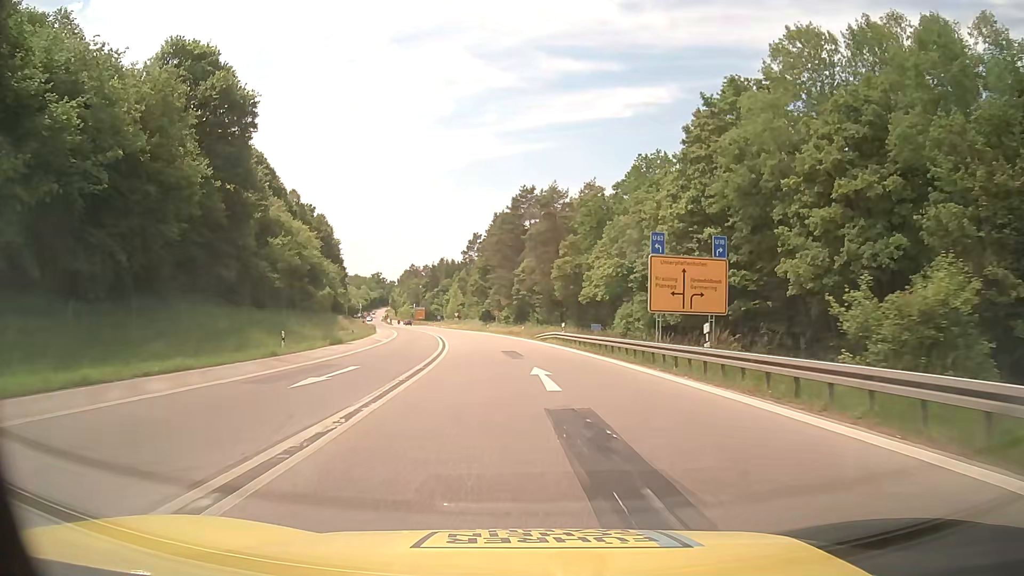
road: motorway_link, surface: asphalt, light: Day
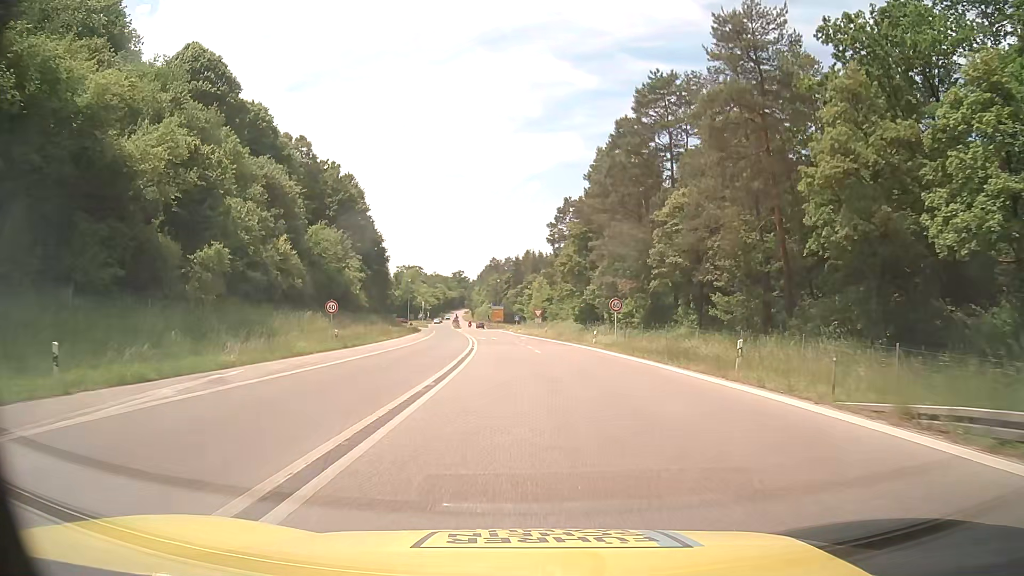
(-3.1, +45.0) m; -7°
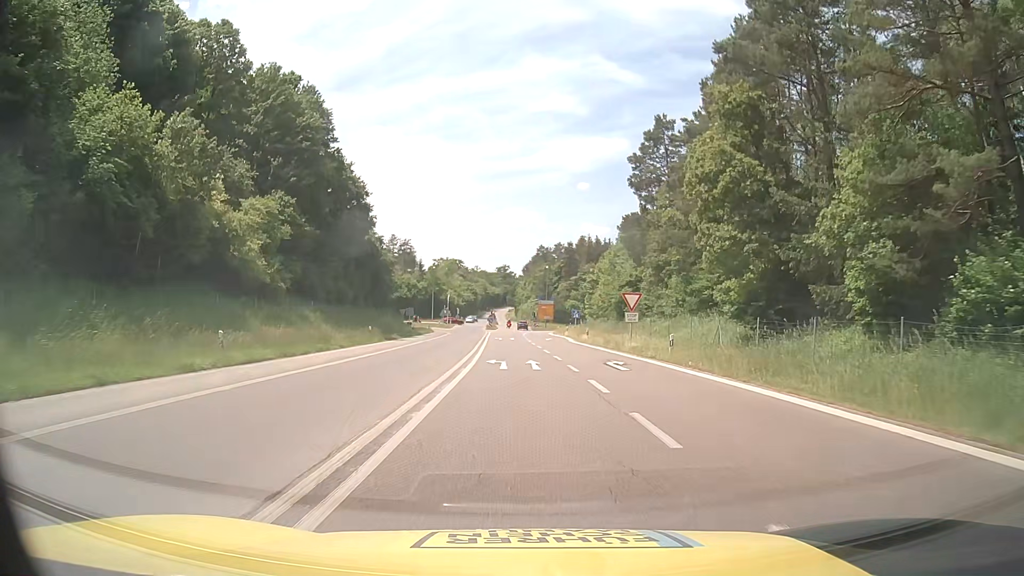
(-1.8, +42.3) m; -4°
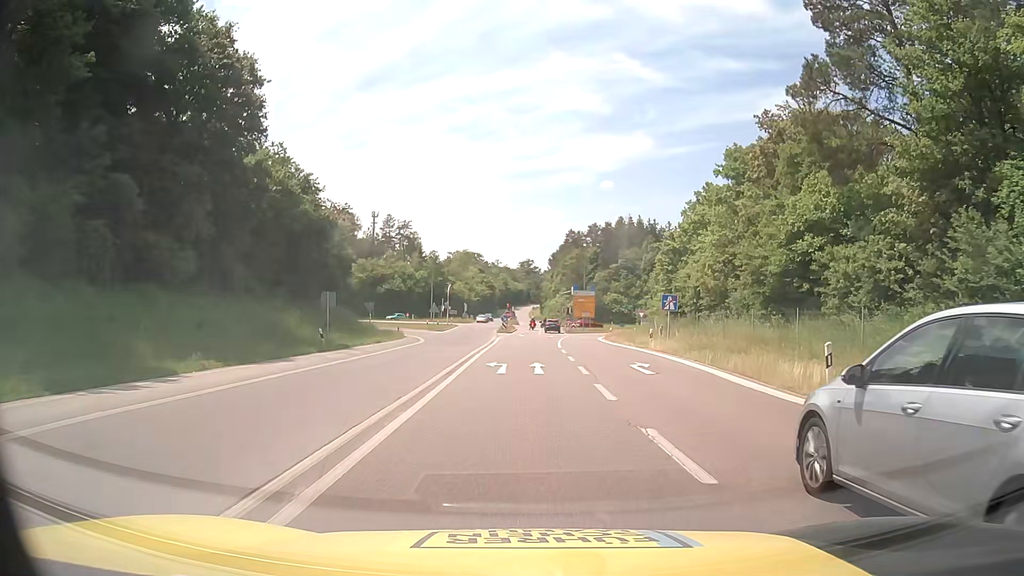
(-1.0, +37.7) m; -3°
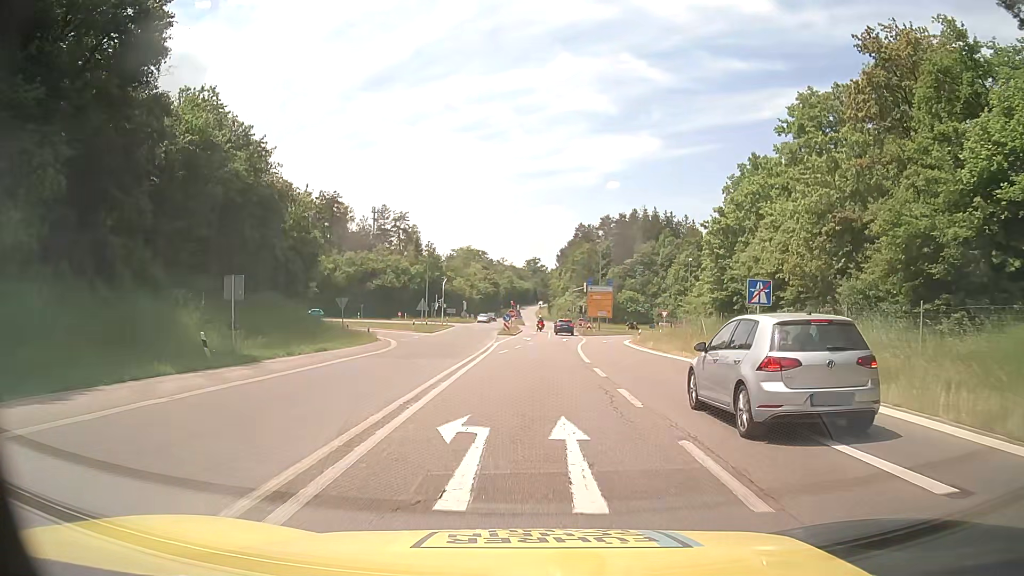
(-0.1, +12.9) m; 0°
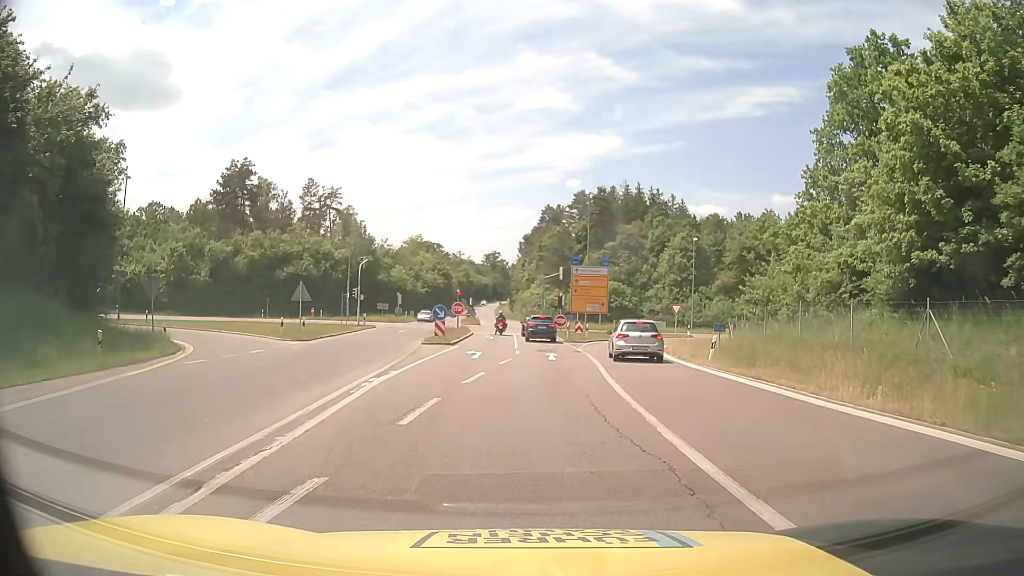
(+0.2, +26.8) m; +3°
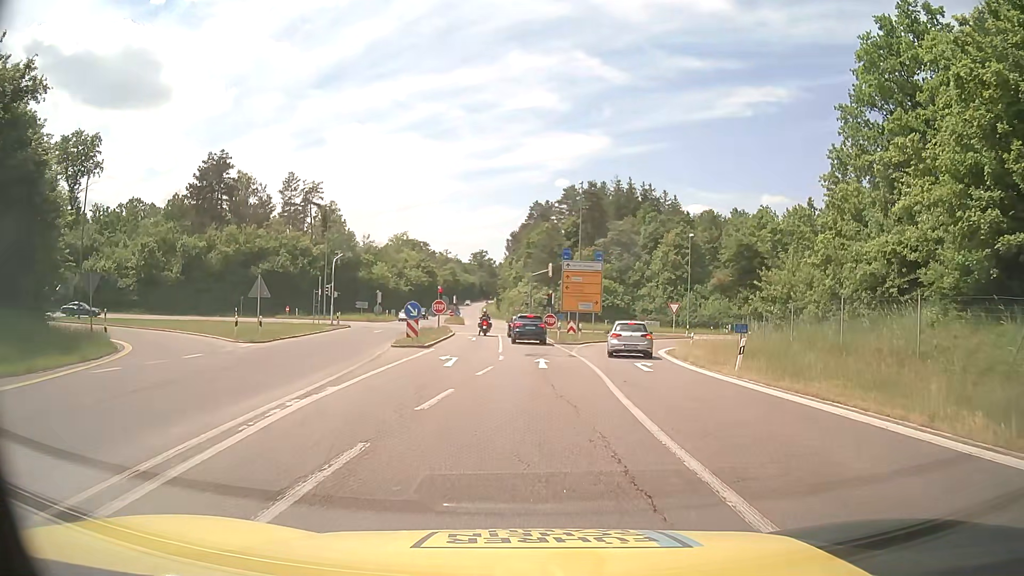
(0.0, +4.4) m; +1°
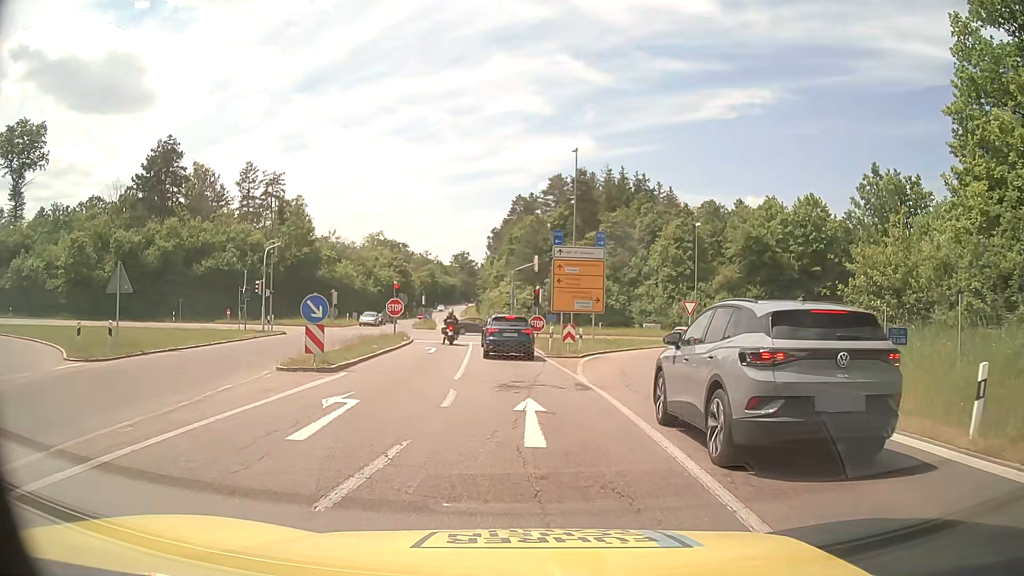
(+0.2, +11.4) m; +2°
(0, +10) (0, +20) (-1, +30) (-2, +40) (-4, +50) (-5, +60) (-7, +70) (-8, +79) (-10, +89) (-12, +99) m
